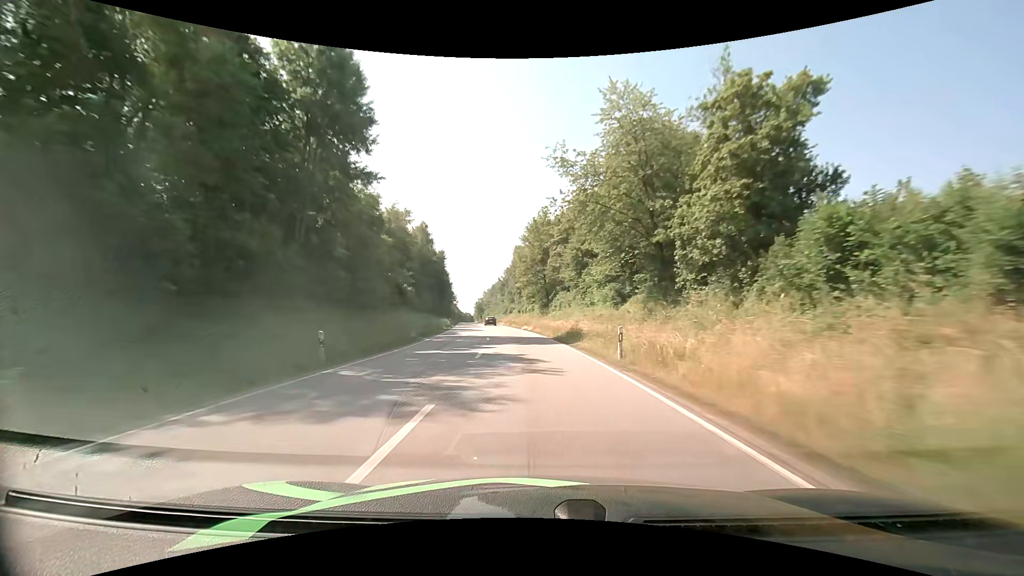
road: primary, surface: asphalt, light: Day
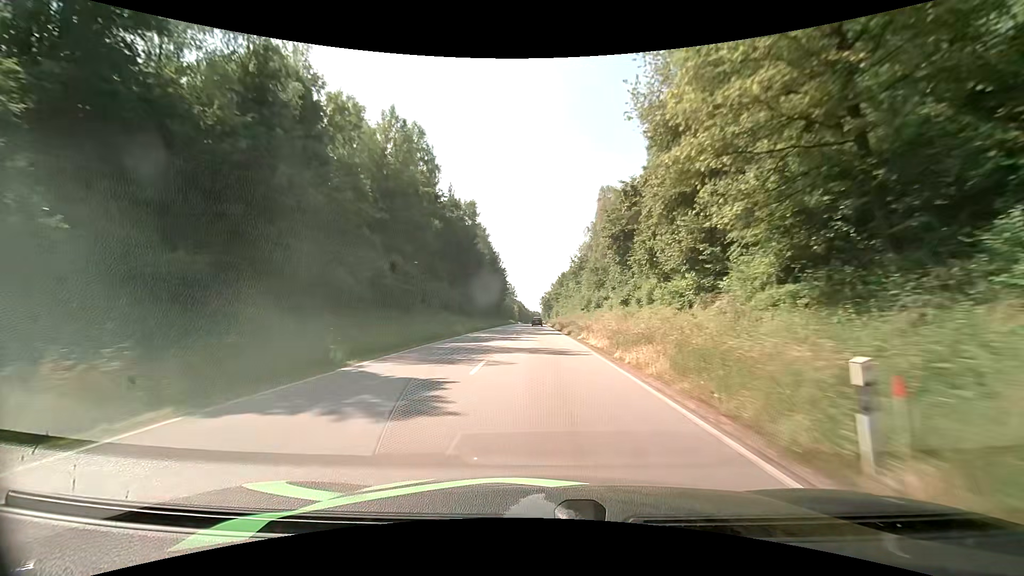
(-5.7, +65.7) m; -8°
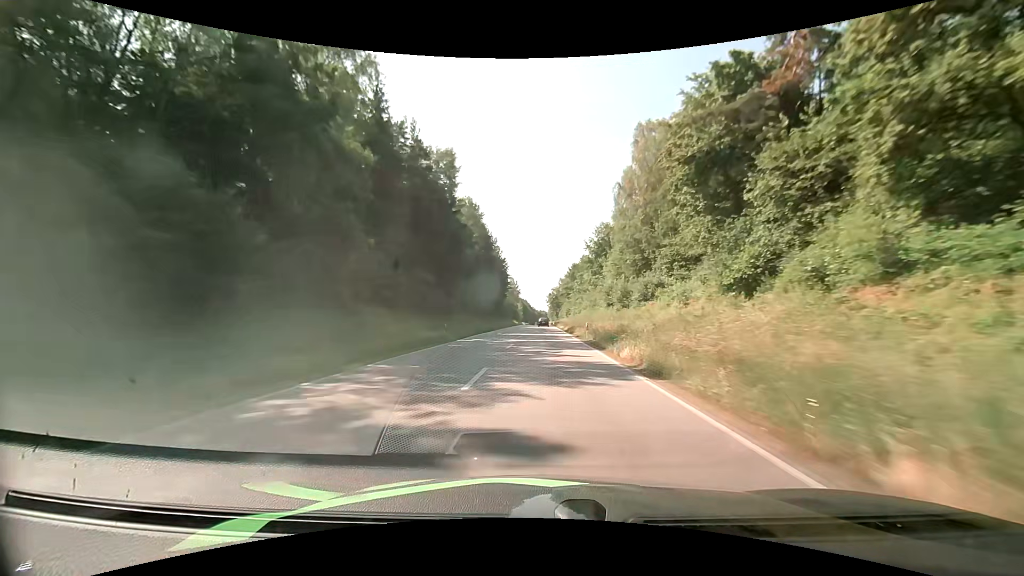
(-0.3, +26.9) m; 0°
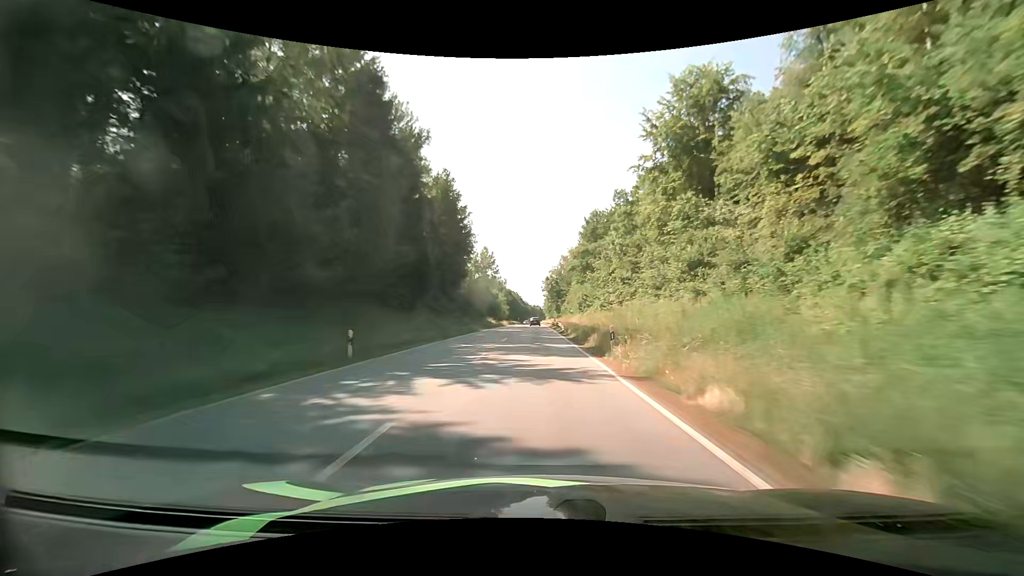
(+0.1, +67.9) m; 0°
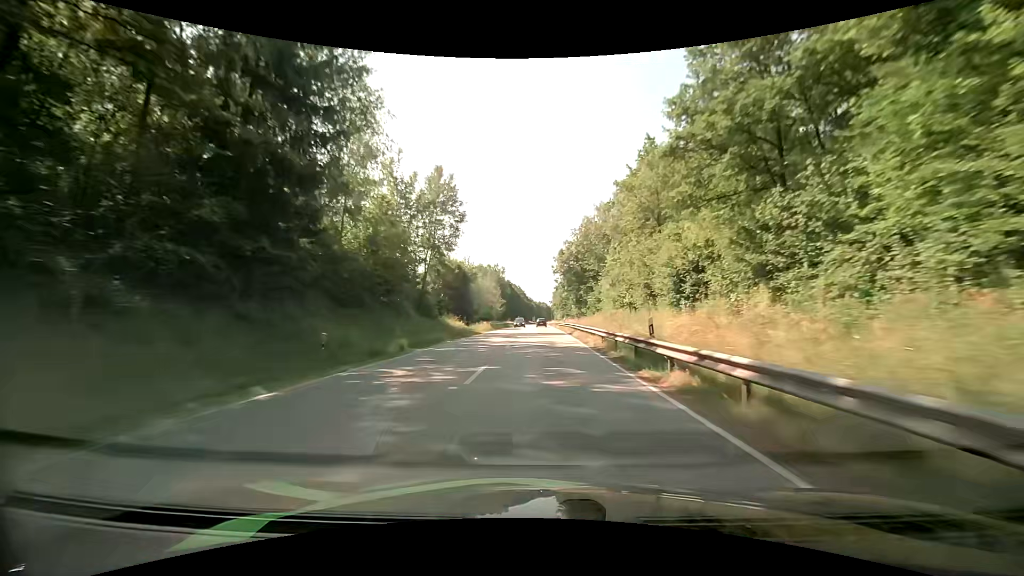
(-0.5, +53.3) m; -1°
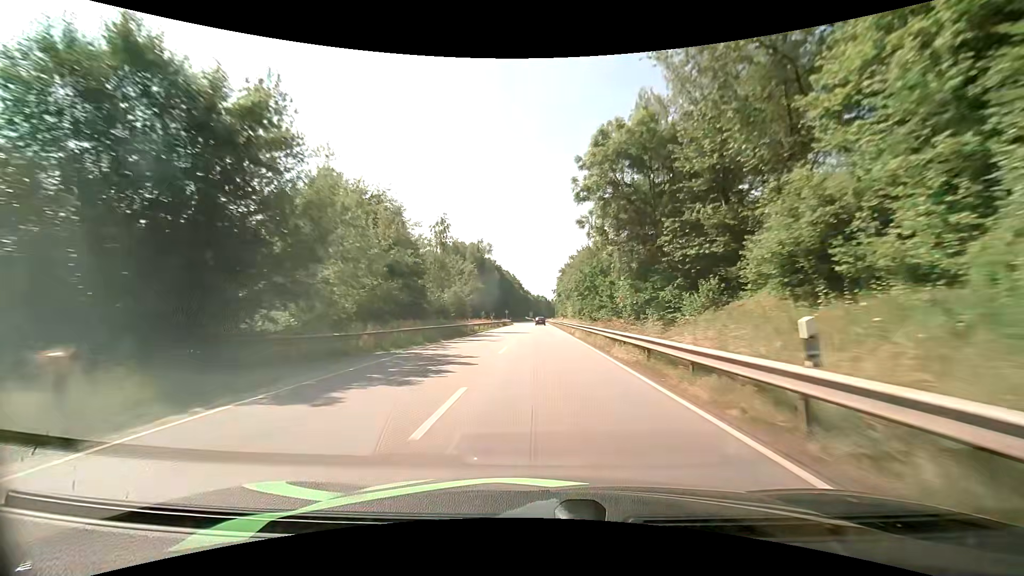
(+0.2, +53.6) m; 0°
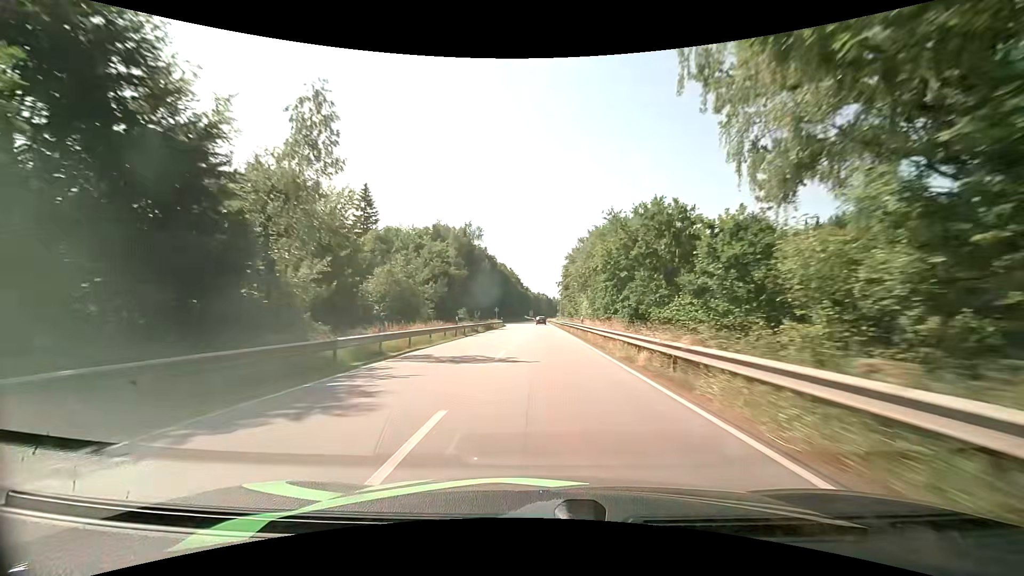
(+0.1, +26.6) m; 0°
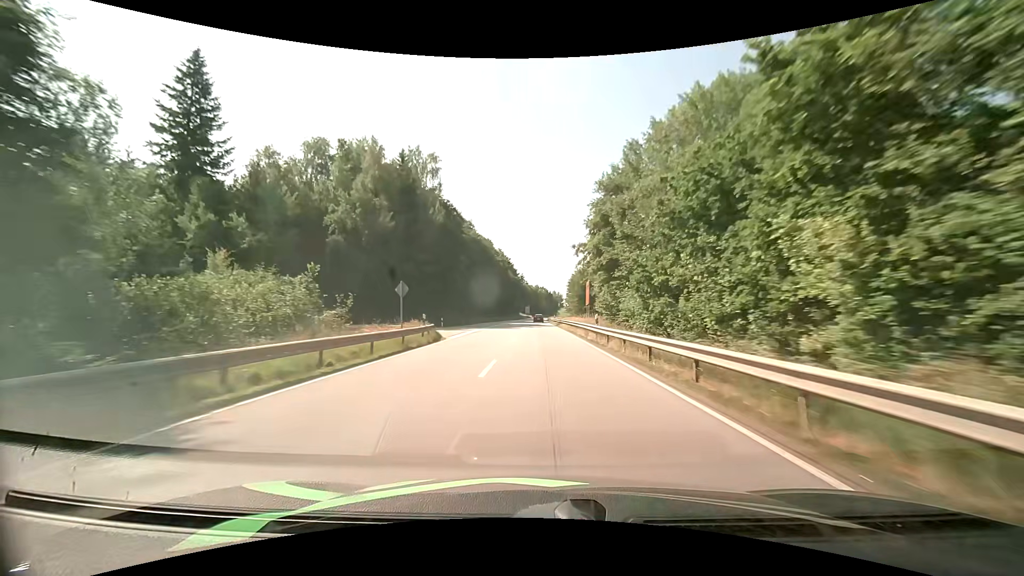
(+0.4, +53.6) m; +1°
(0, +10) (0, +20) (0, +30) (0, +40) (0, +50) (0, +60) (0, +70) (0, +80) (0, +90) (0, +100) m
